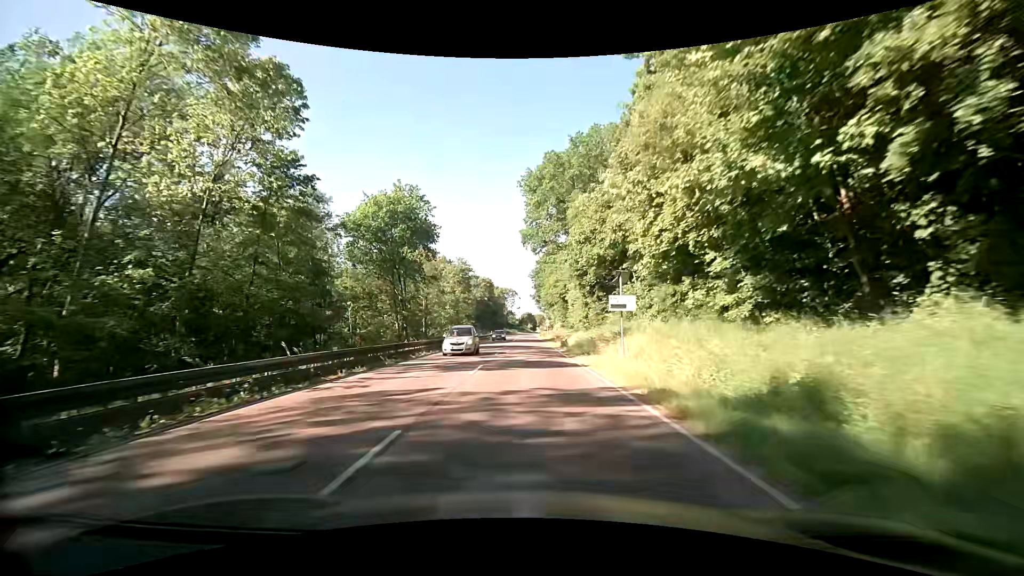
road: secondary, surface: asphalt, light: Day
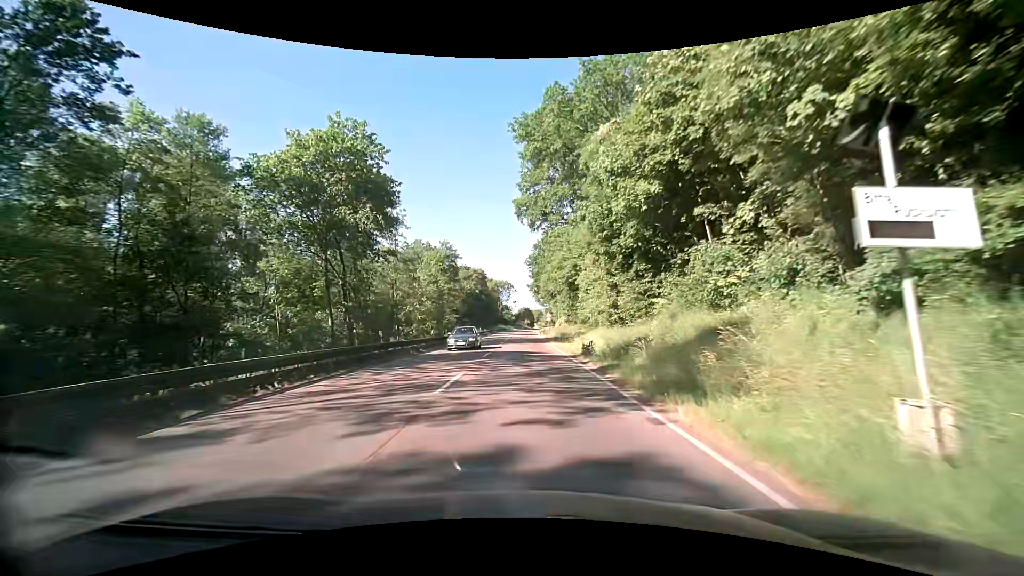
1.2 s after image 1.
(+0.3, +16.7) m; +2°
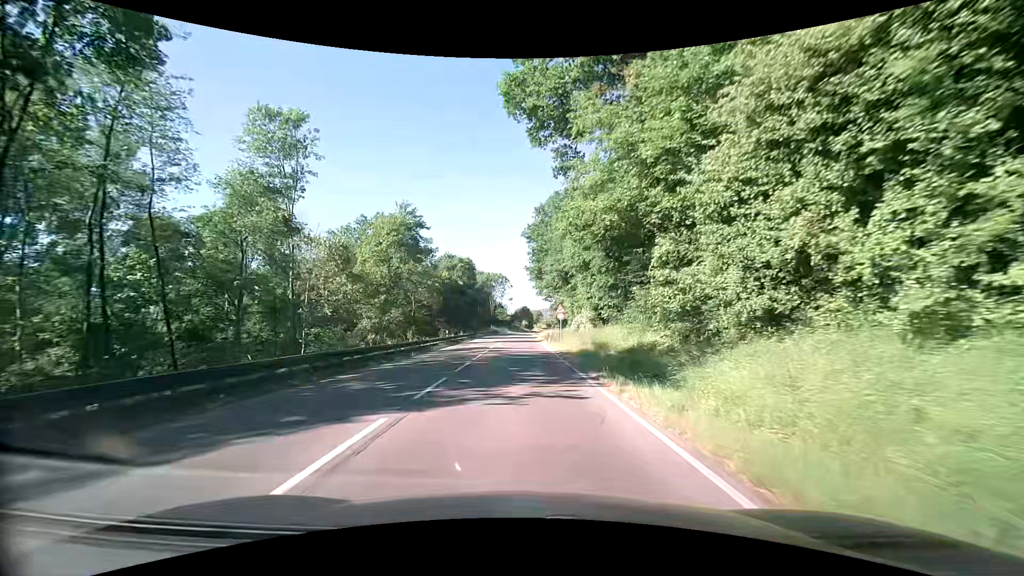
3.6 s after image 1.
(-0.3, +30.3) m; 0°
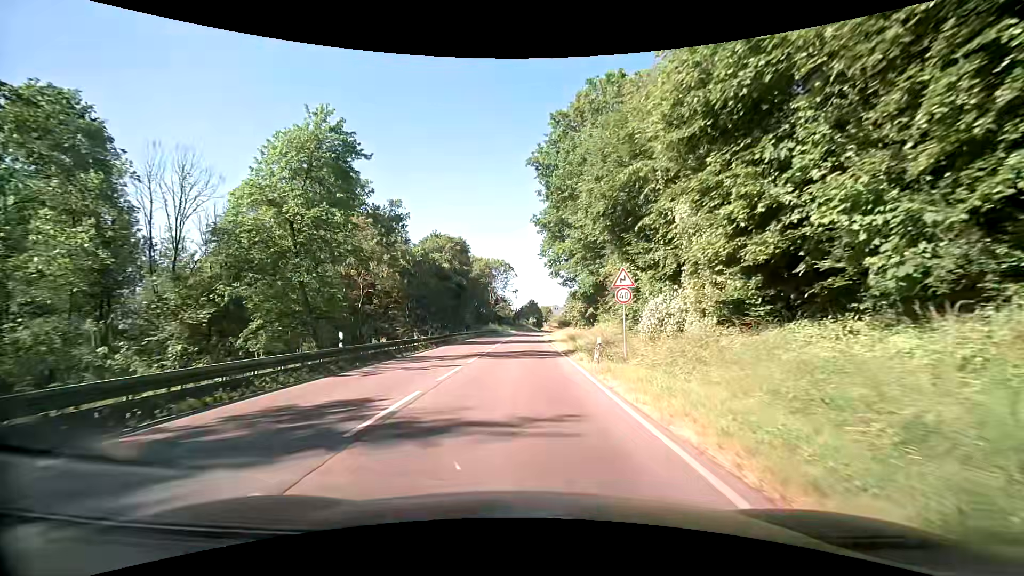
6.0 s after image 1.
(-0.4, +27.3) m; -2°
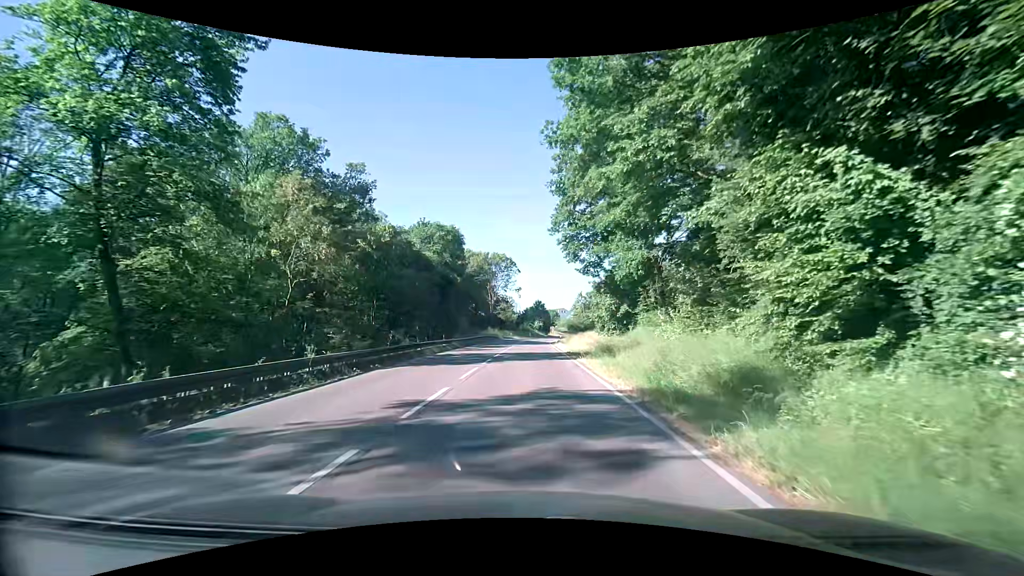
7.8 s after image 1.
(0.0, +16.4) m; 0°
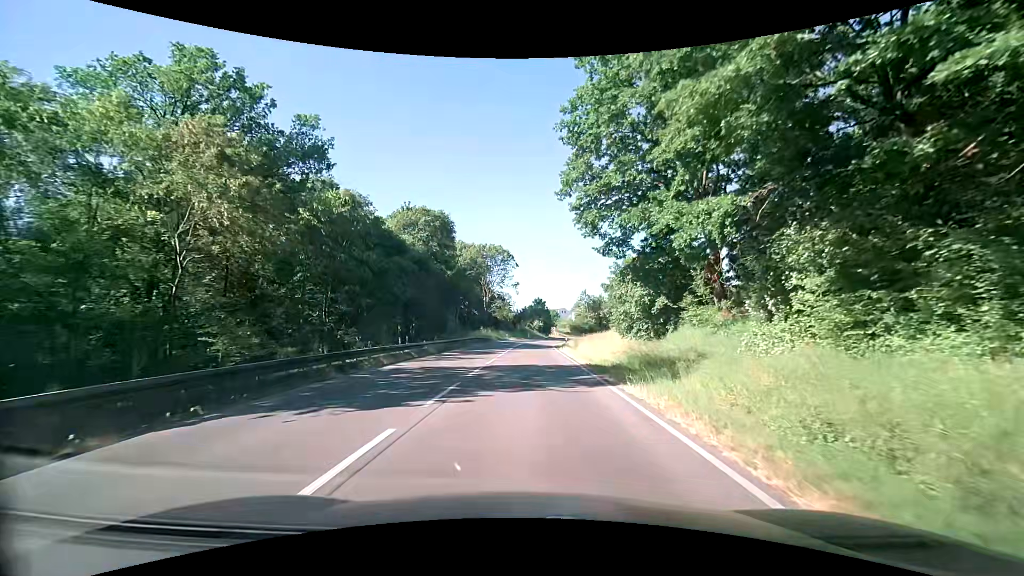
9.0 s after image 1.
(0.0, +11.1) m; +1°
